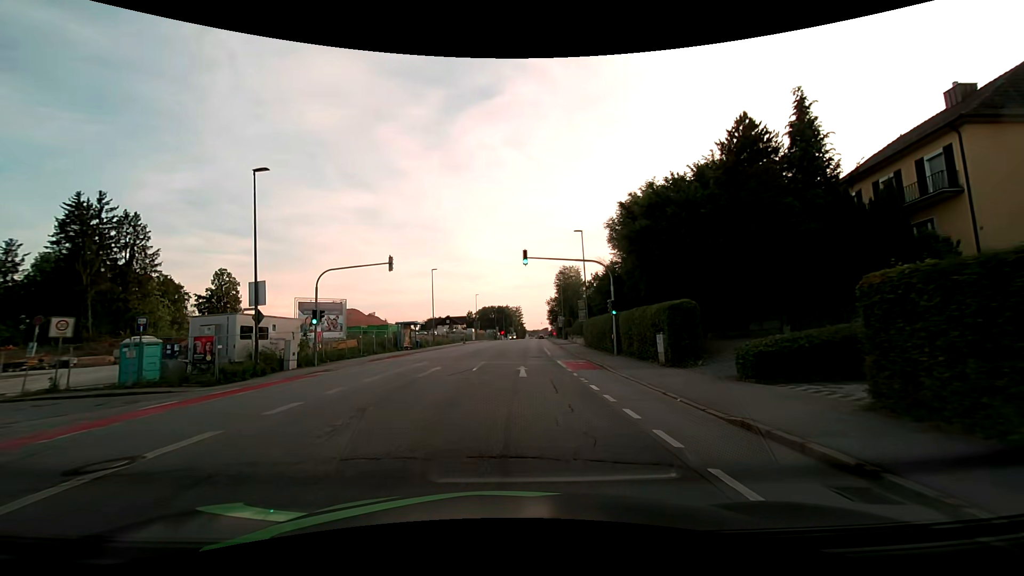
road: tertiary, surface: asphalt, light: Day
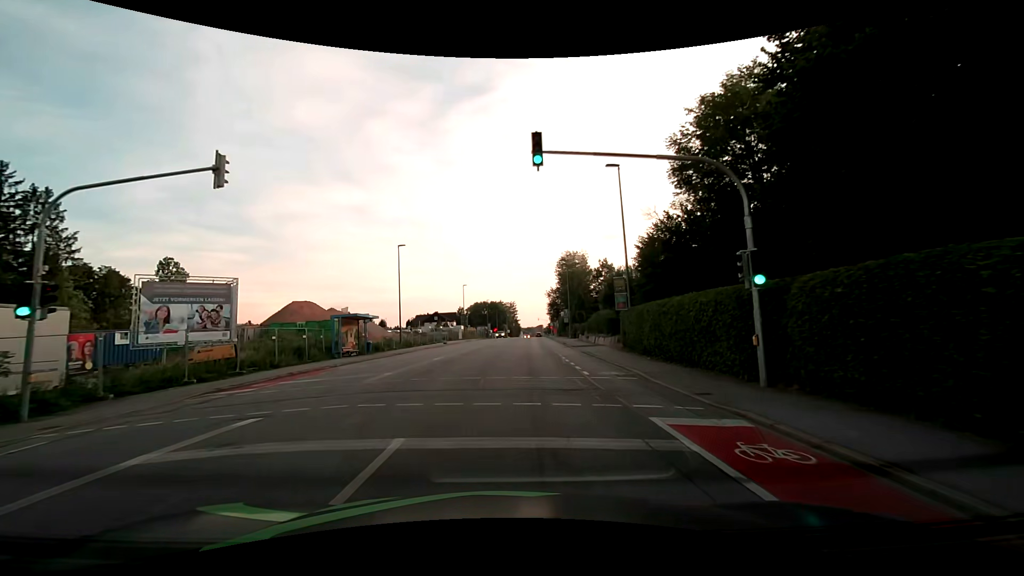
(+0.1, +17.2) m; 0°
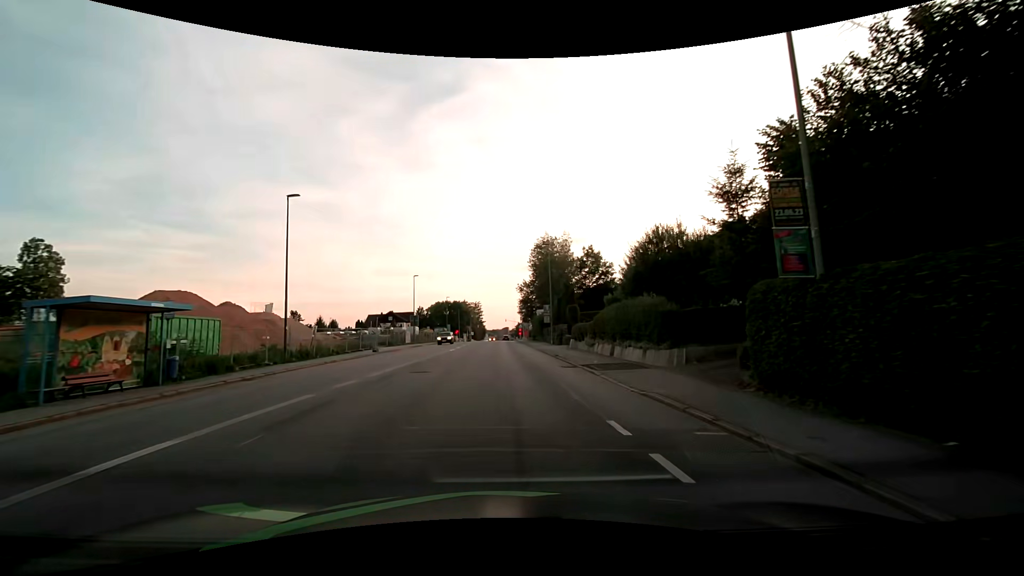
(+0.6, +18.6) m; +4°
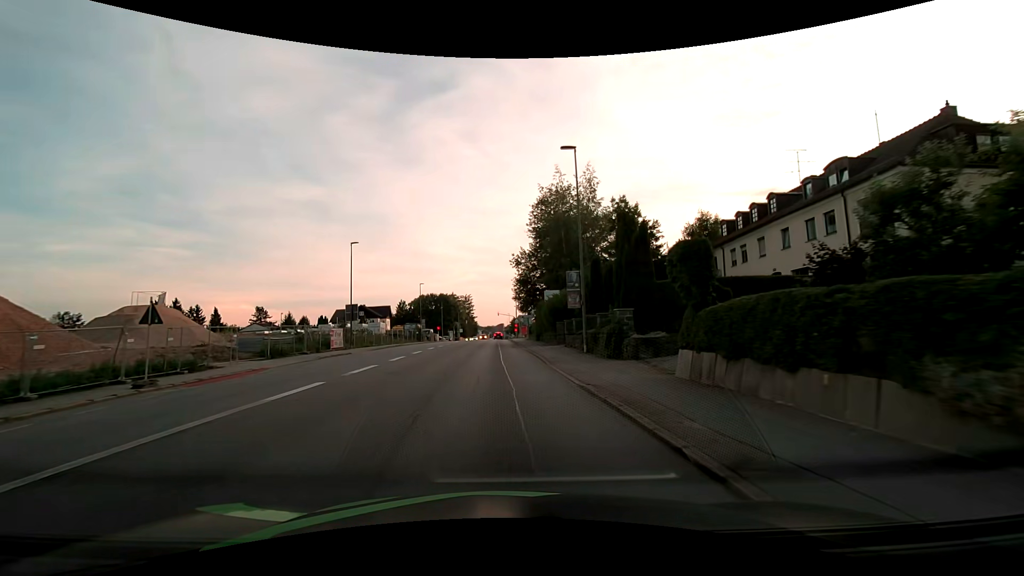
(+0.5, +26.7) m; +1°
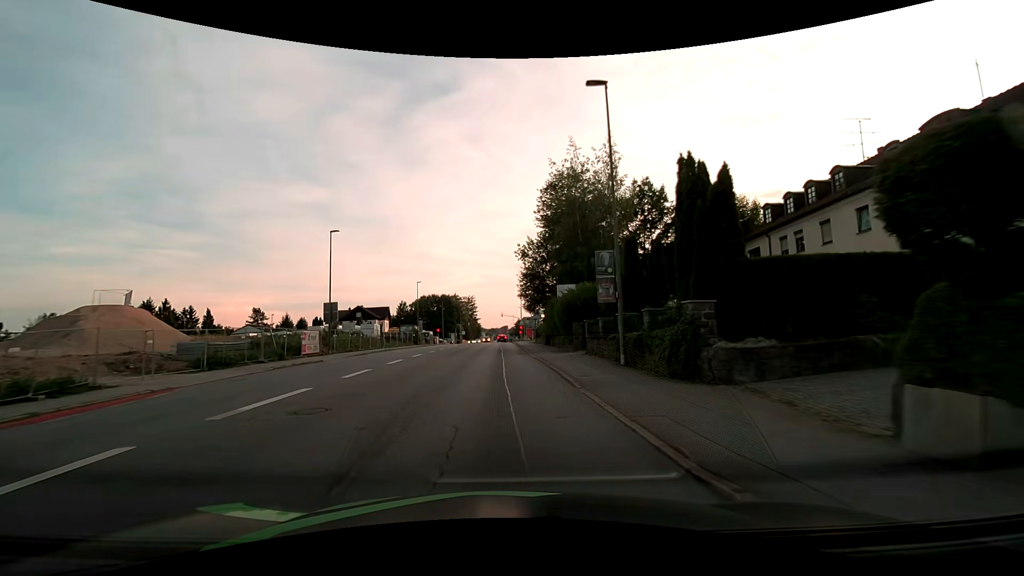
(0.0, +6.9) m; -1°
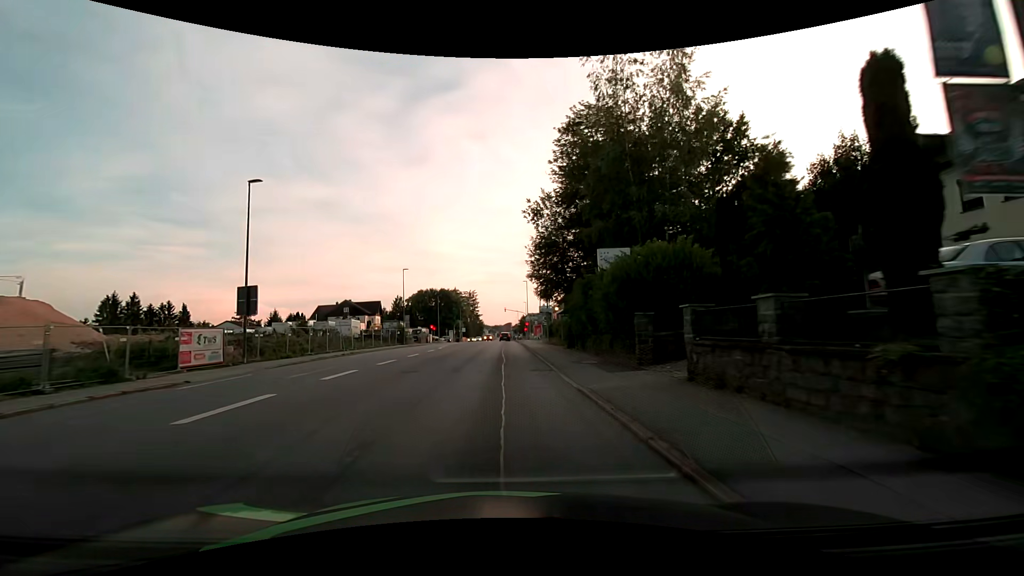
(0.0, +13.7) m; 0°
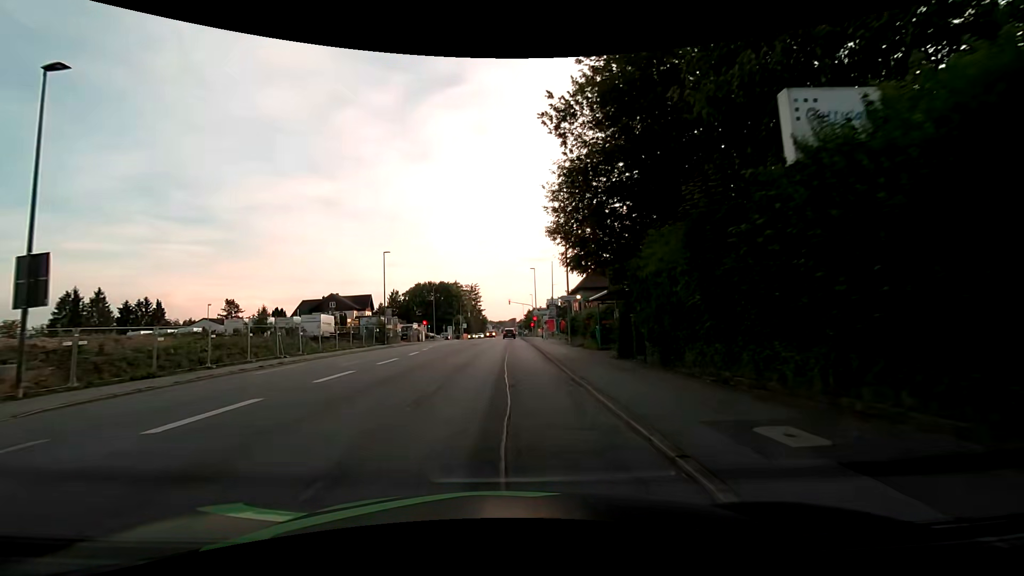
(0.0, +12.6) m; 0°
